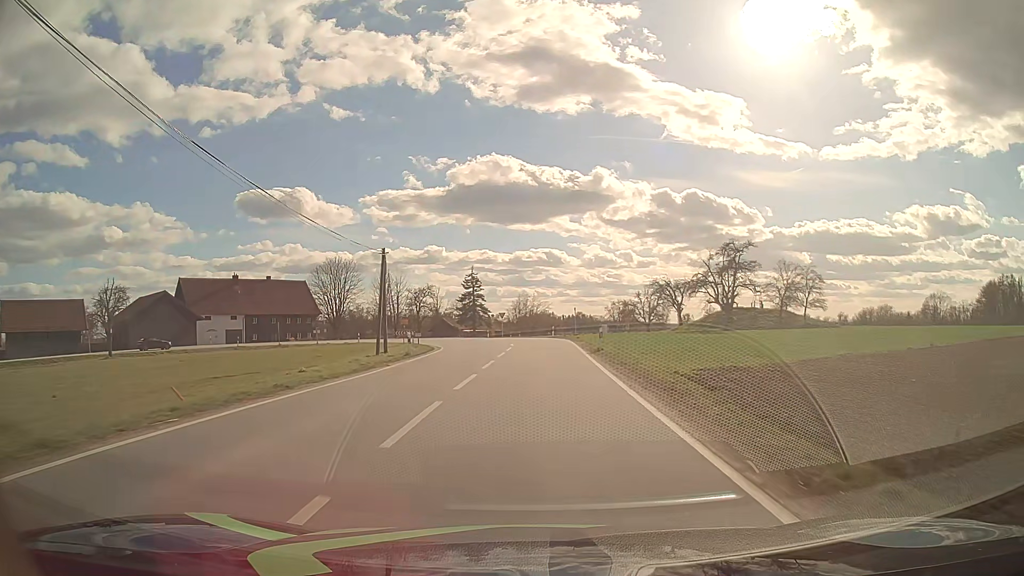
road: tertiary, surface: asphalt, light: Day
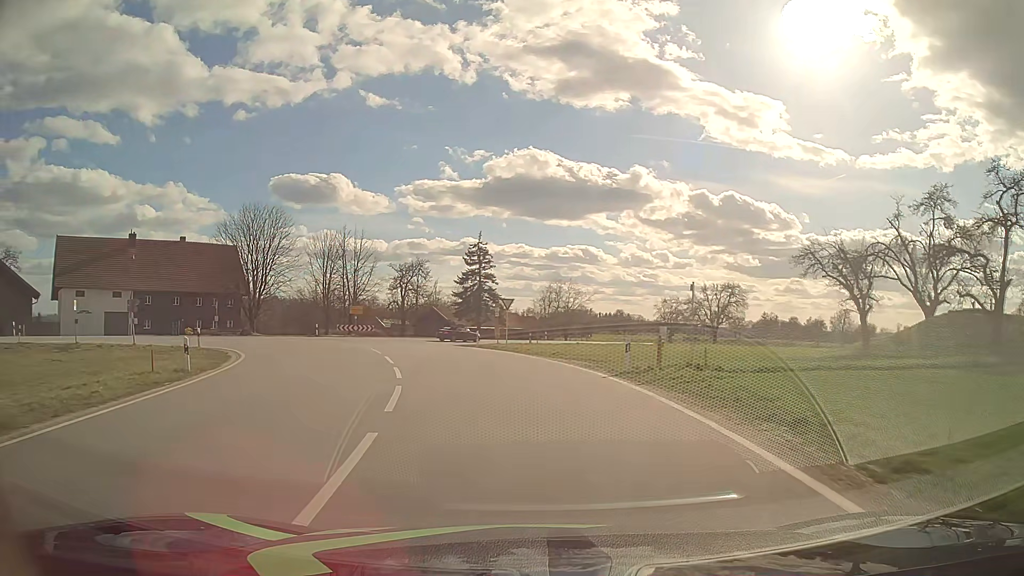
(+0.2, +38.9) m; -3°
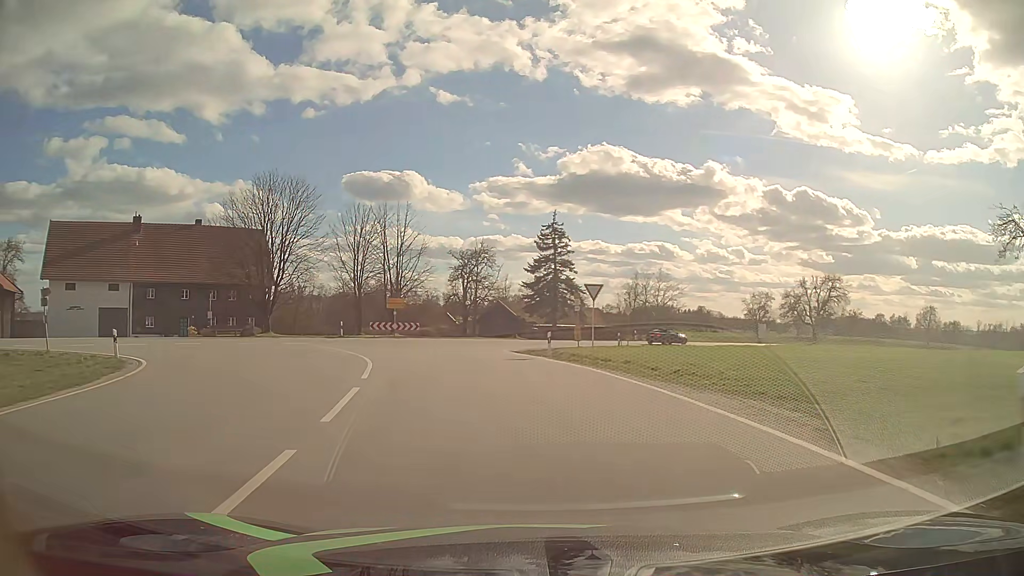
(-0.7, +13.3) m; -7°
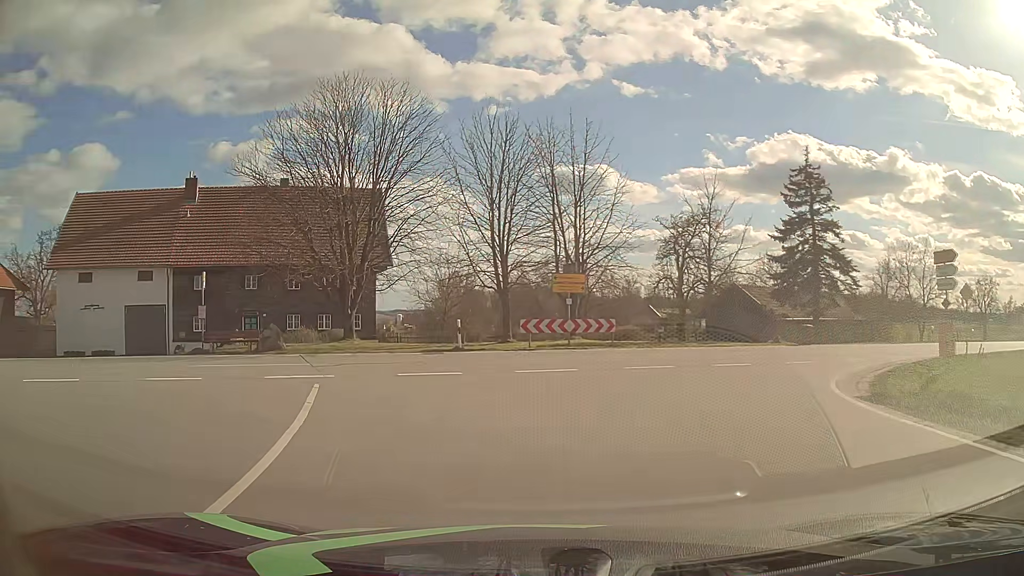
(-2.9, +21.6) m; -17°
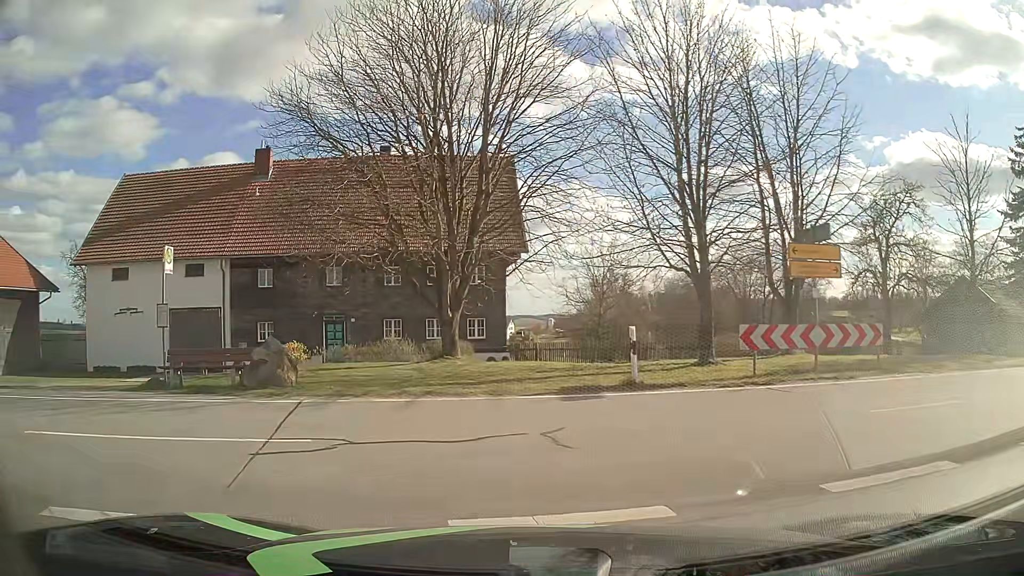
(-1.1, +10.6) m; -13°
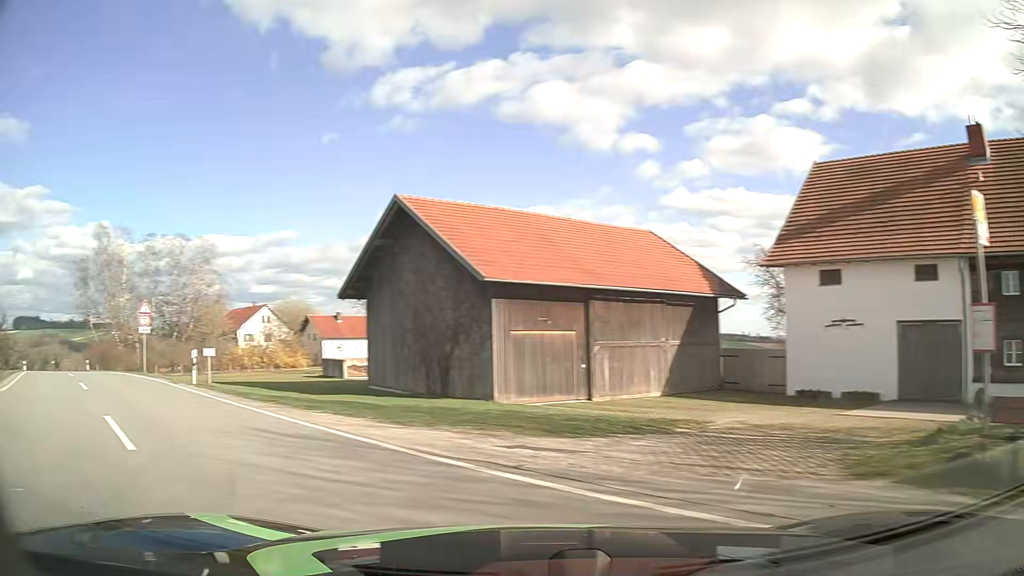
(-3.5, +6.6) m; -60°
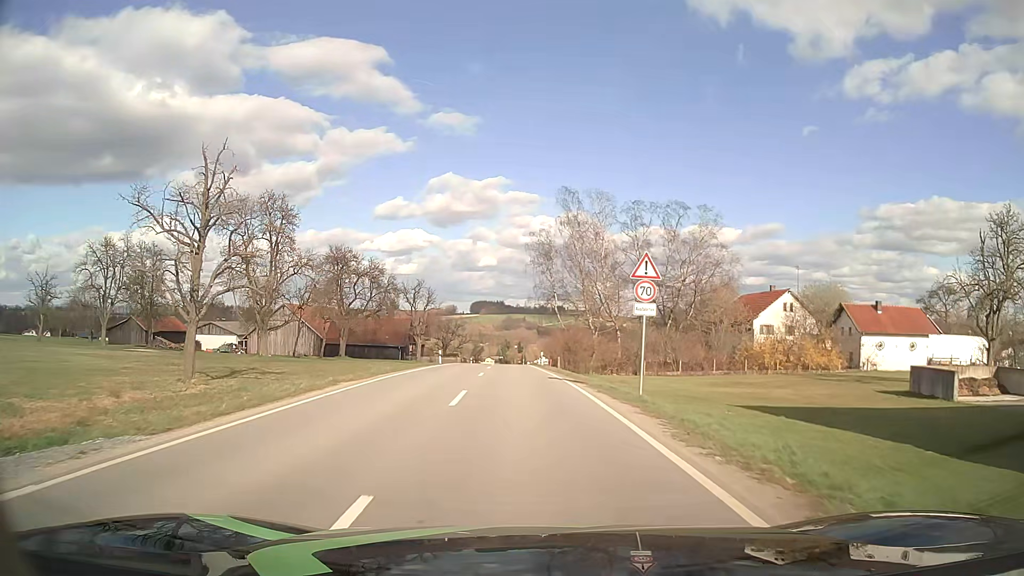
(-9.2, +15.7) m; -41°
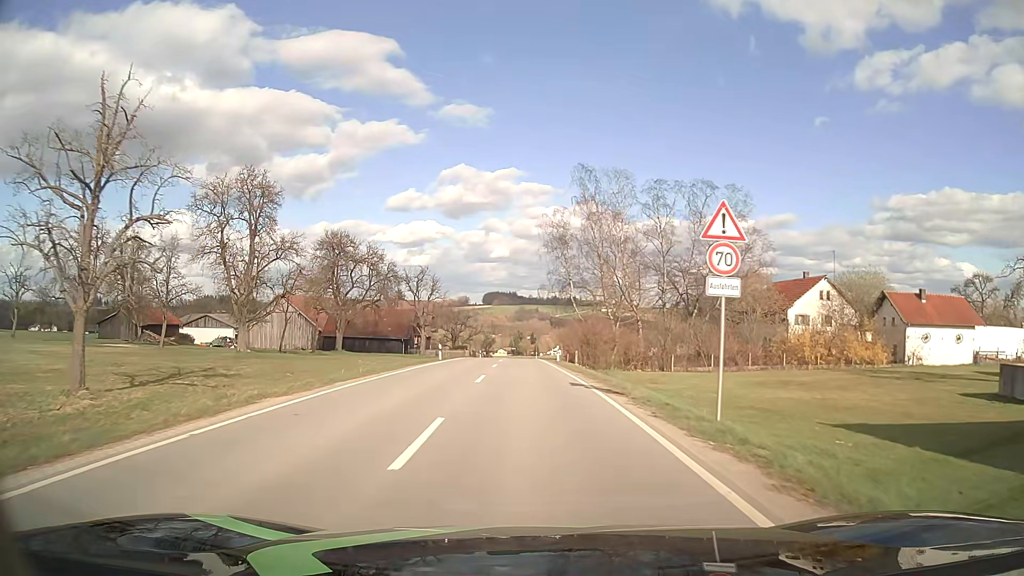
(-0.1, +6.6) m; -1°
(0, +10) (0, +20) (-1, +30) (-1, +40) (-1, +50) (-1, +60) (-2, +70) (-2, +80) (-2, +90) (-2, +100) m
